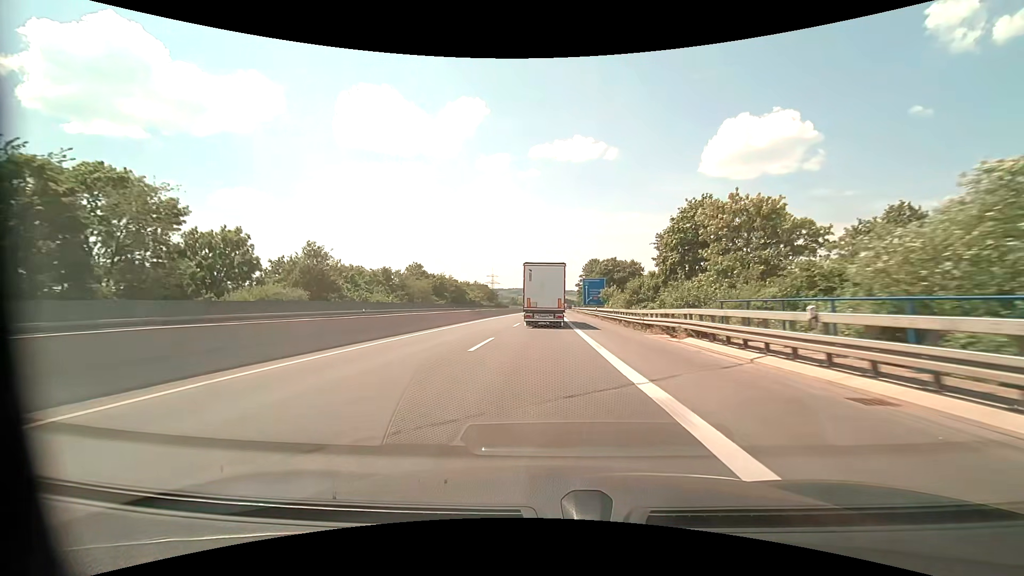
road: motorway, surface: asphalt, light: Day
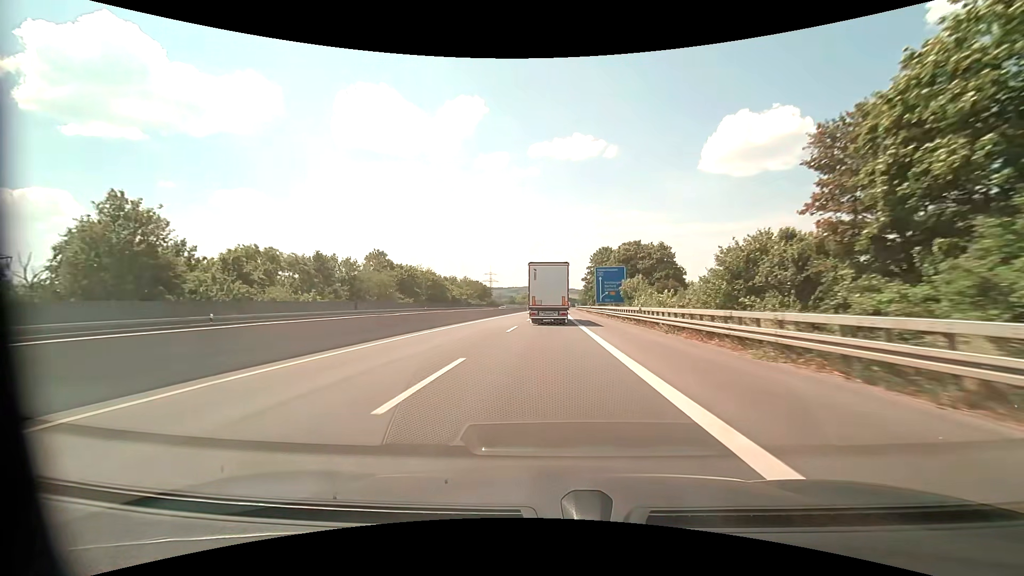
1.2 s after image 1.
(+0.1, +26.6) m; 0°
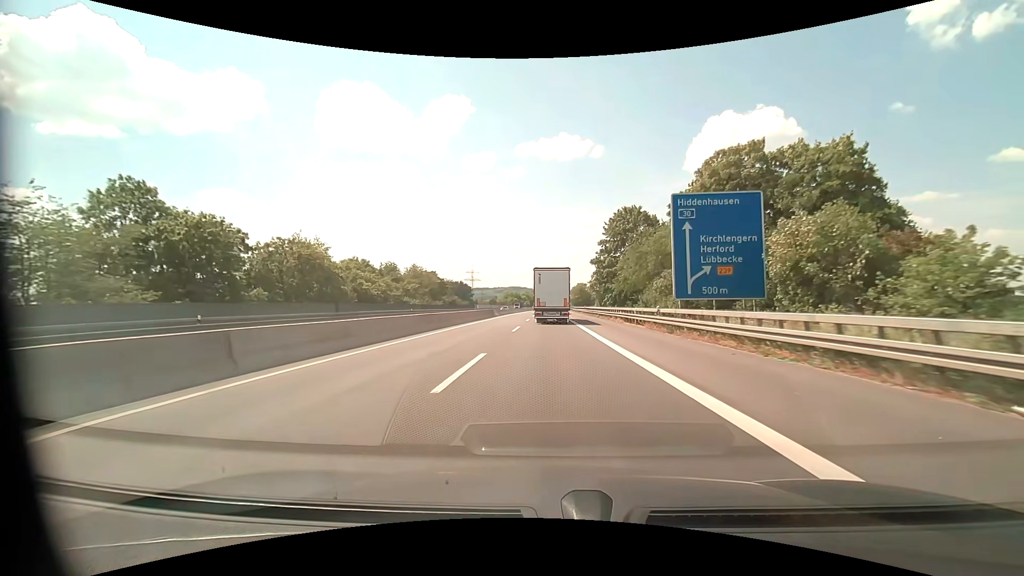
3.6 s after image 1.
(+0.3, +52.7) m; +1°
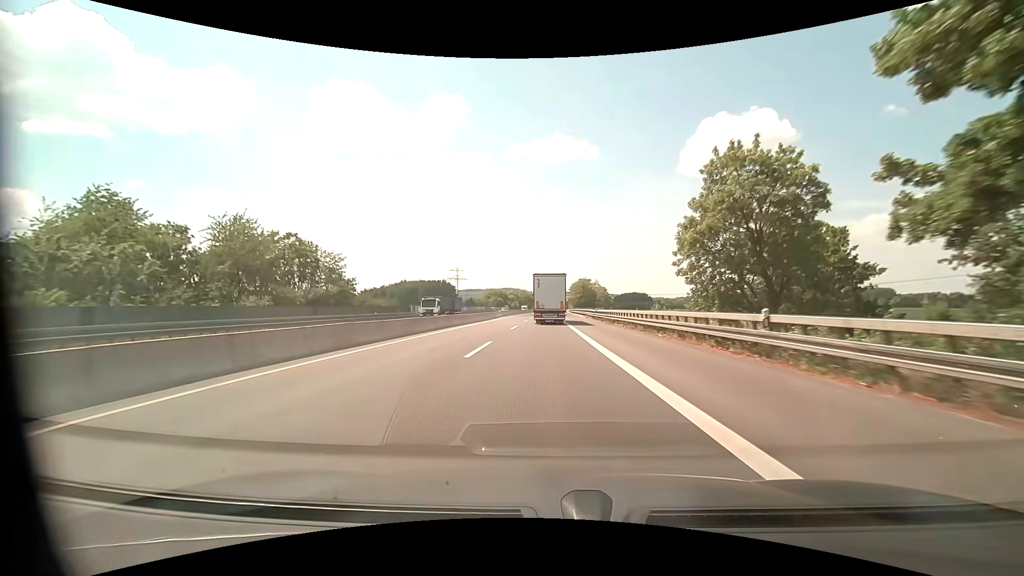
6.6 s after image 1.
(+0.8, +66.8) m; +1°
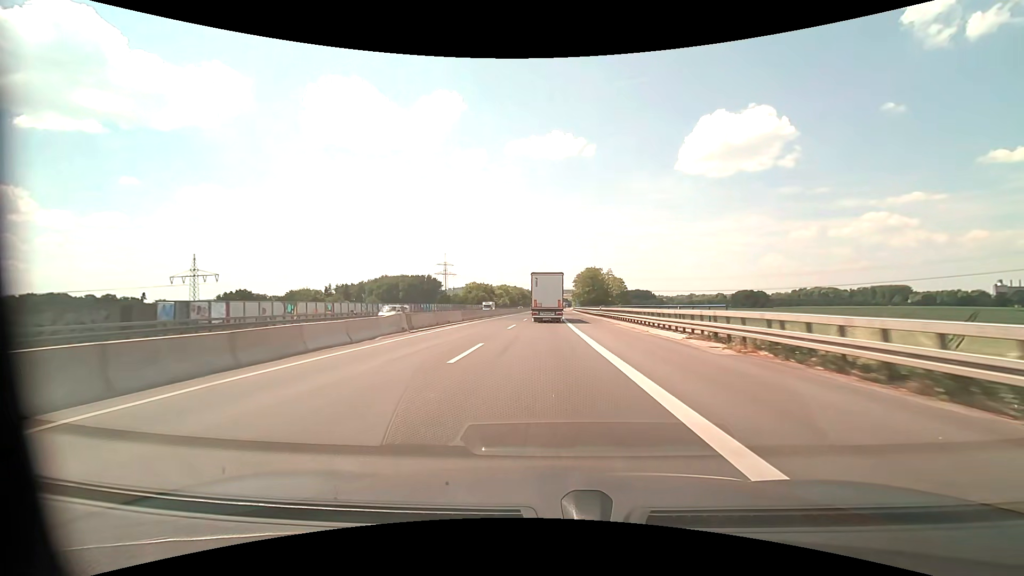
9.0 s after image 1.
(+0.1, +56.0) m; 0°
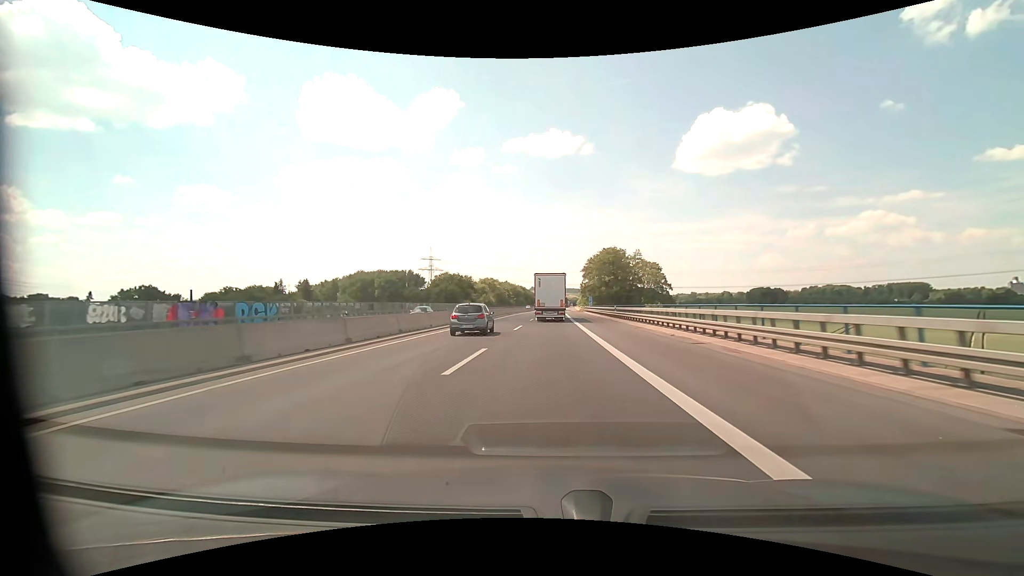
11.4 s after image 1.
(0.0, +56.1) m; 0°
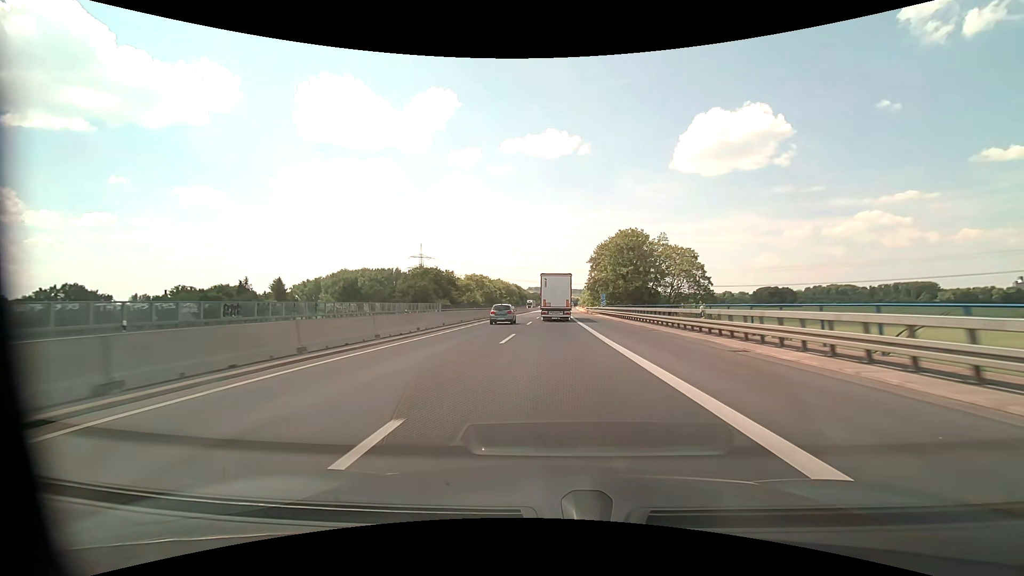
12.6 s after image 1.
(+0.1, +28.0) m; 0°
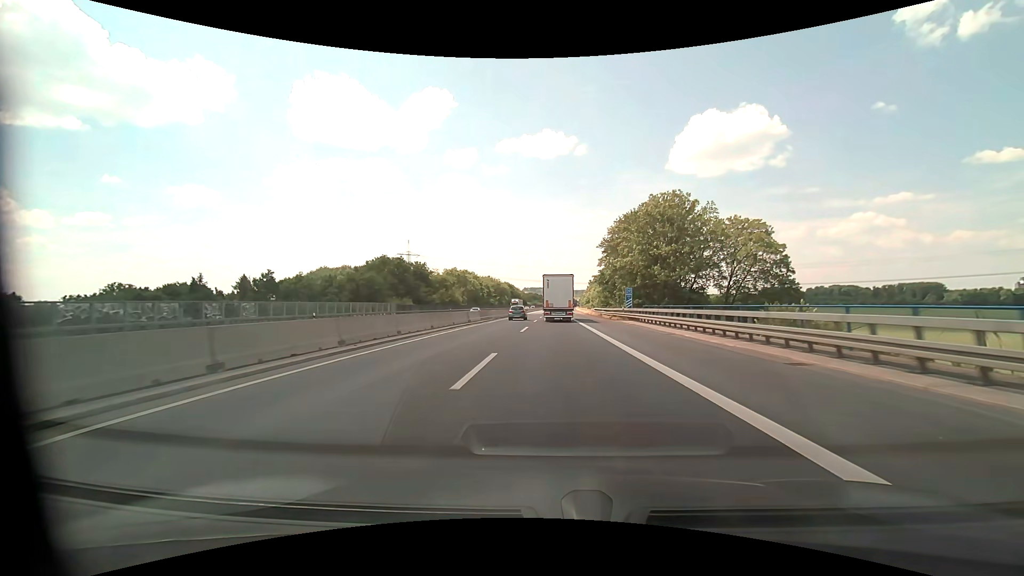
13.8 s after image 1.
(+0.1, +28.0) m; 0°
(0, +10) (0, +20) (0, +30) (0, +40) (+1, +50) (+1, +60) (+1, +70) (+2, +80) (+2, +90) (+3, +100) m
